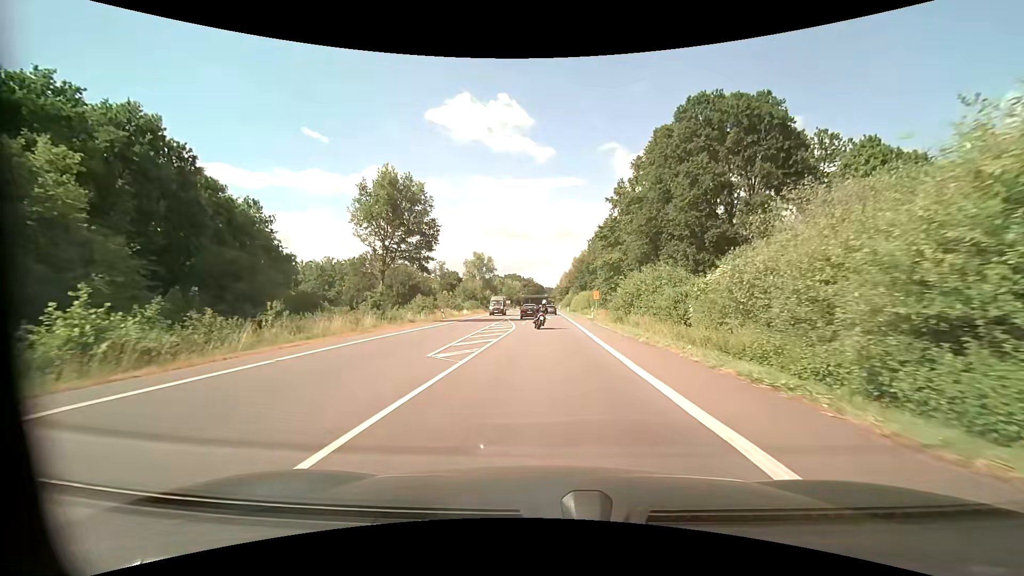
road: primary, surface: asphalt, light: Day
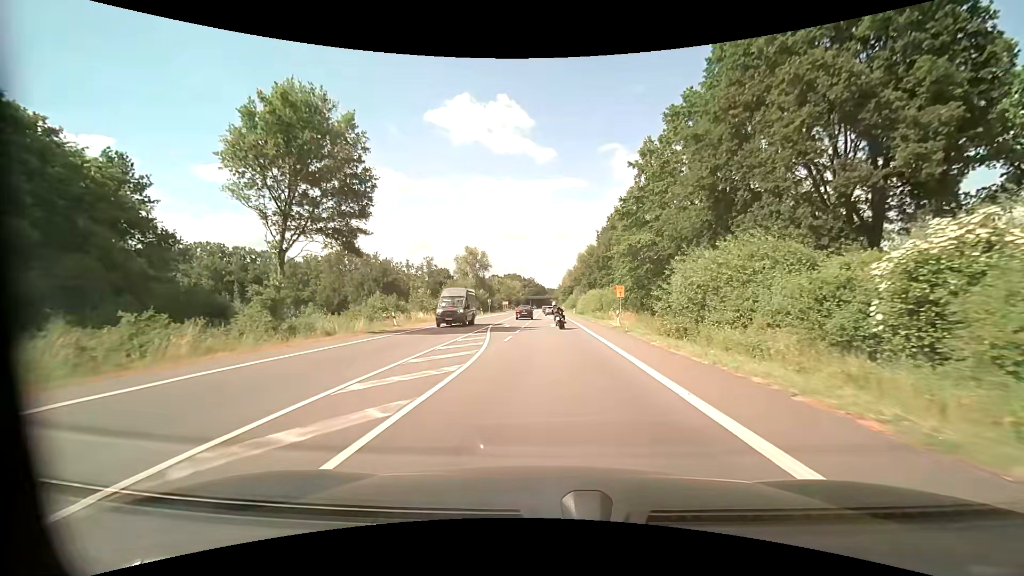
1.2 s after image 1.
(0.0, +17.1) m; 0°
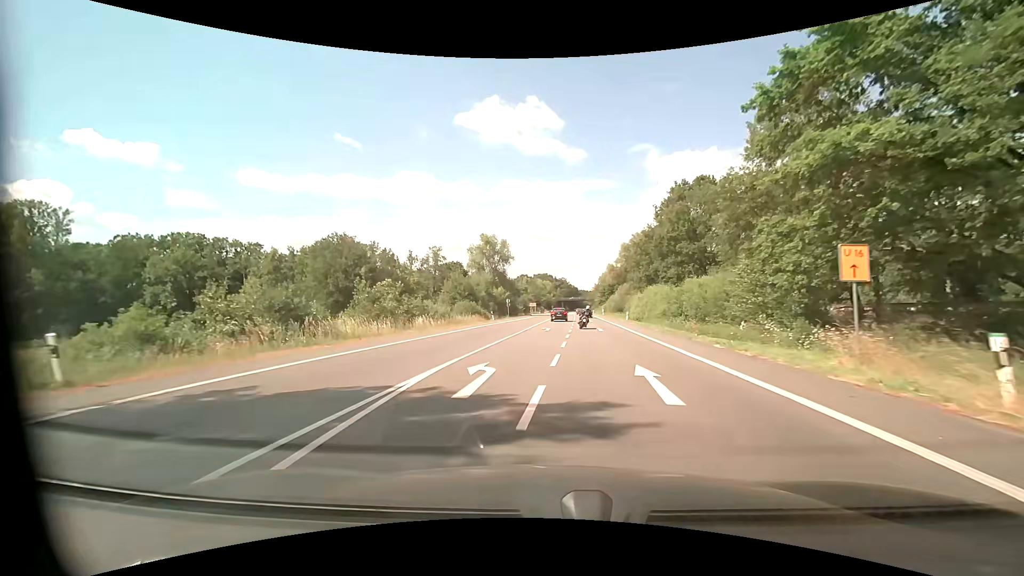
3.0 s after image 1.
(-0.8, +26.1) m; -4°
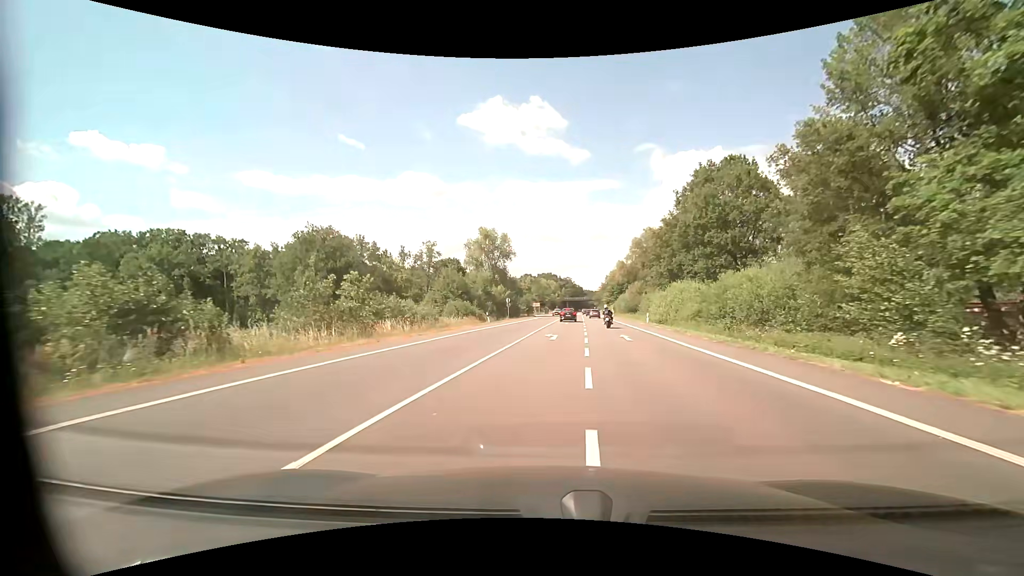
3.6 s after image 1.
(0.0, +9.1) m; 0°
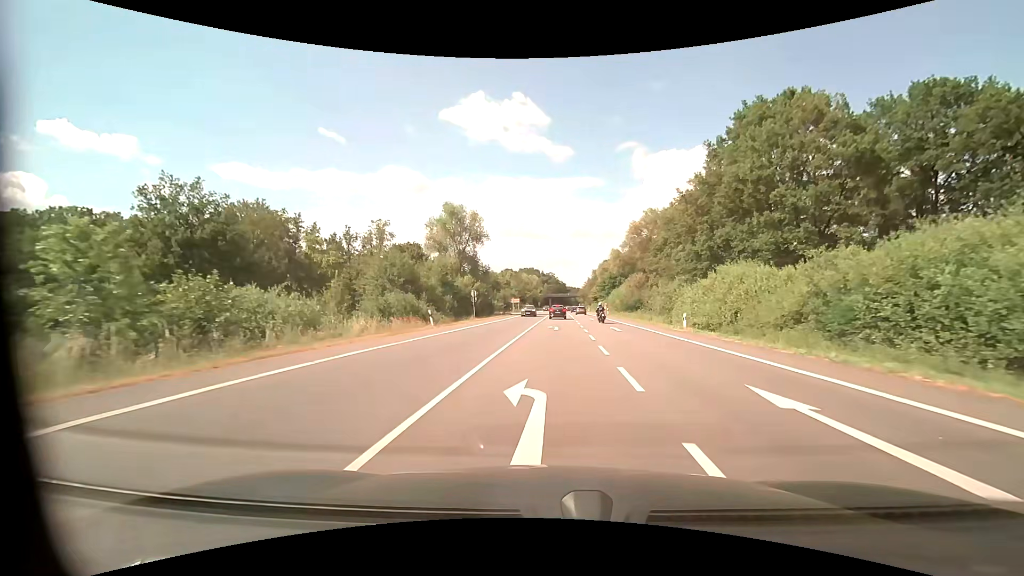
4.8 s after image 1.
(+0.1, +18.8) m; +1°
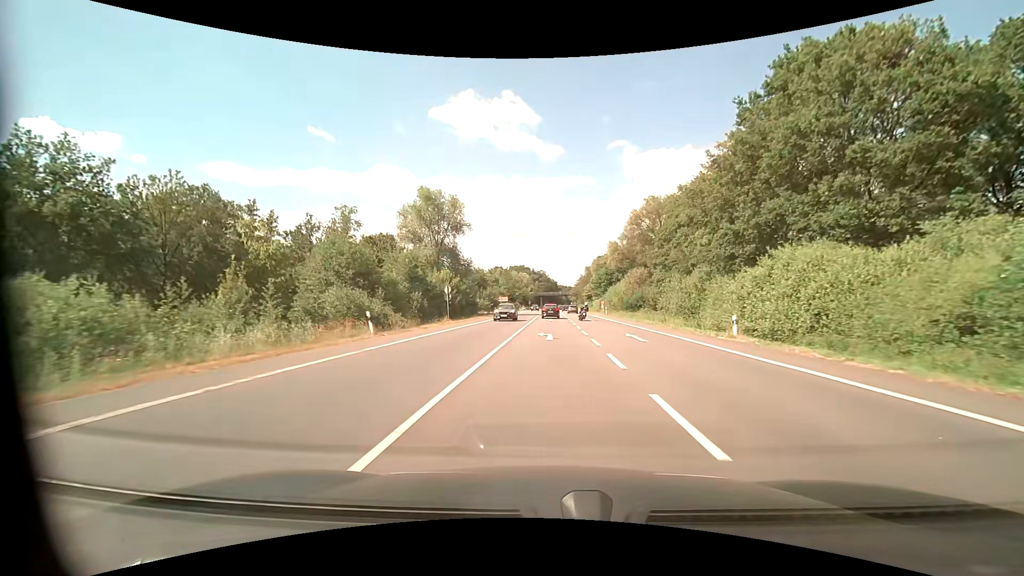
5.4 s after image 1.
(+0.1, +9.5) m; +1°
